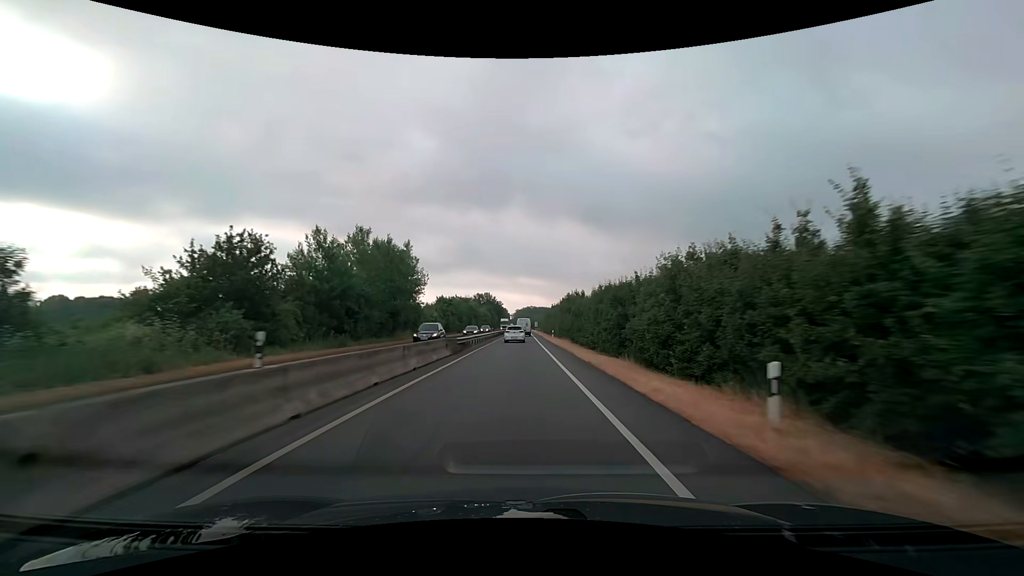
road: trunk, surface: asphalt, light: Day
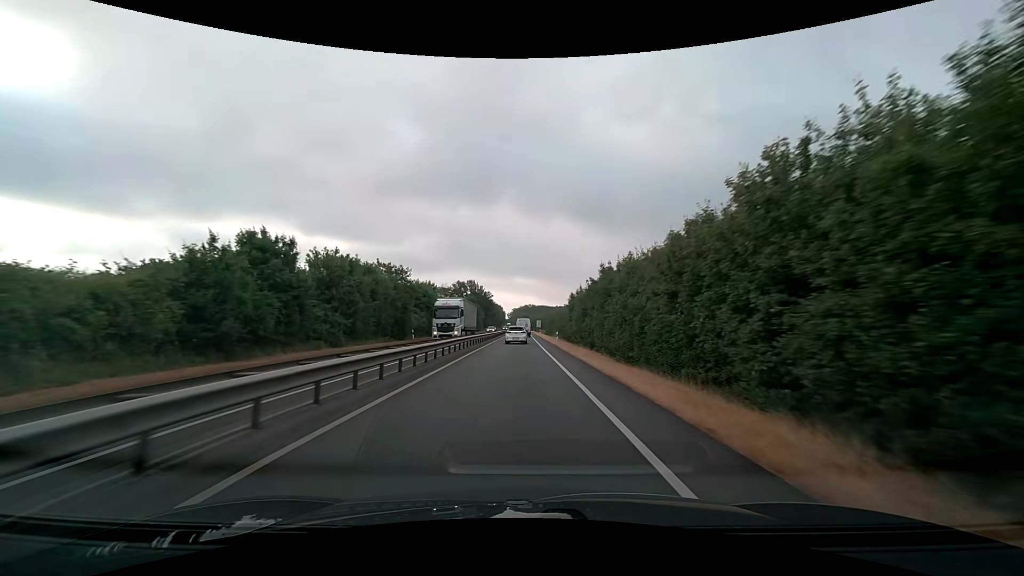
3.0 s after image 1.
(0.0, +58.8) m; 0°
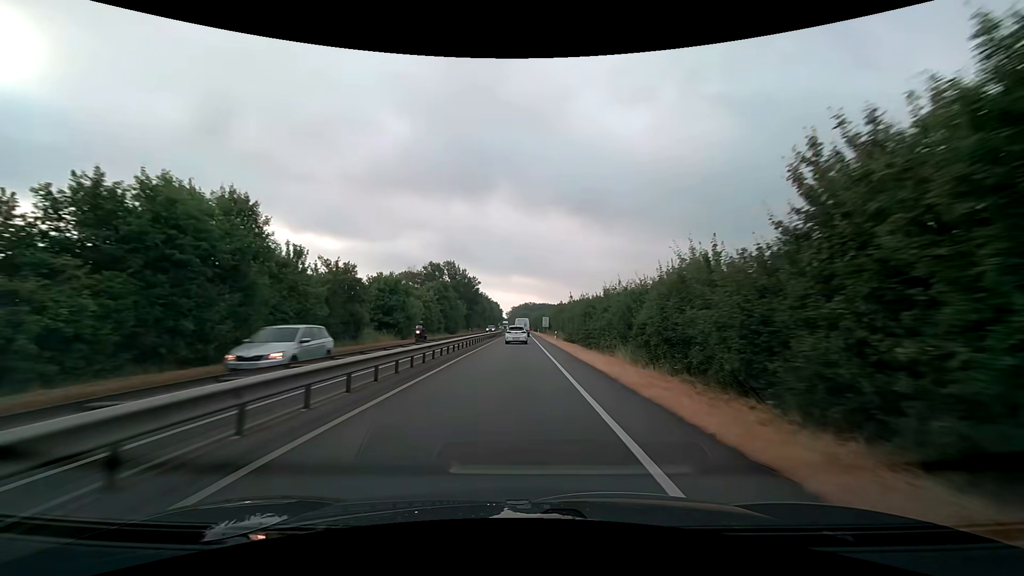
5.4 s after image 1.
(-0.2, +46.5) m; 0°
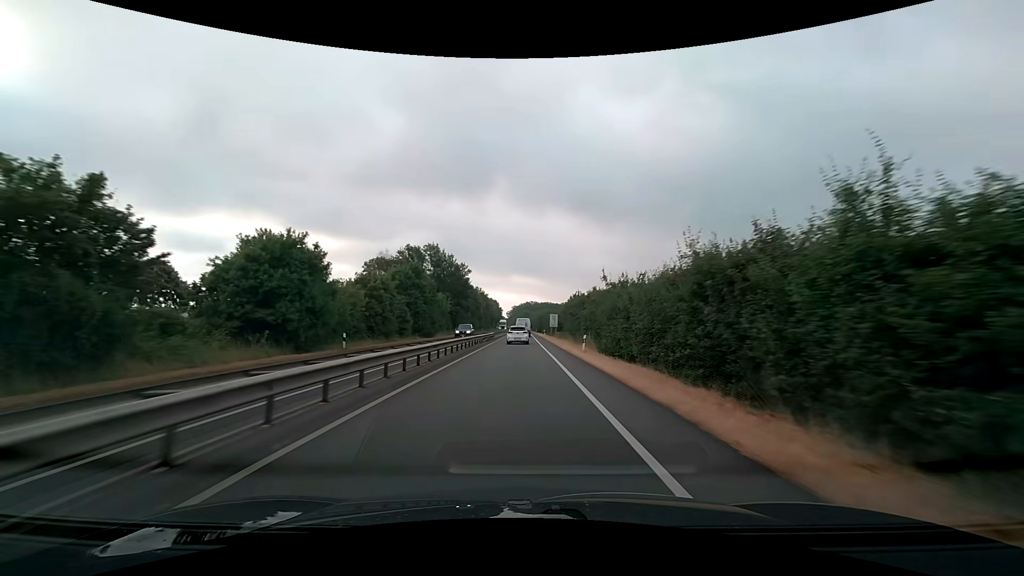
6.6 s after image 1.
(-0.1, +23.6) m; 0°
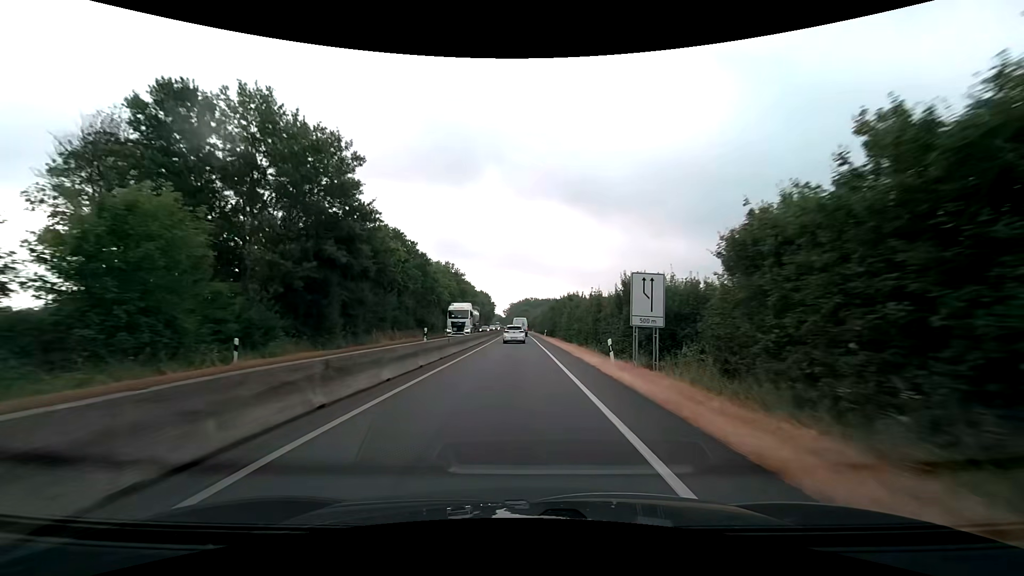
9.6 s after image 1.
(0.0, +60.1) m; 0°
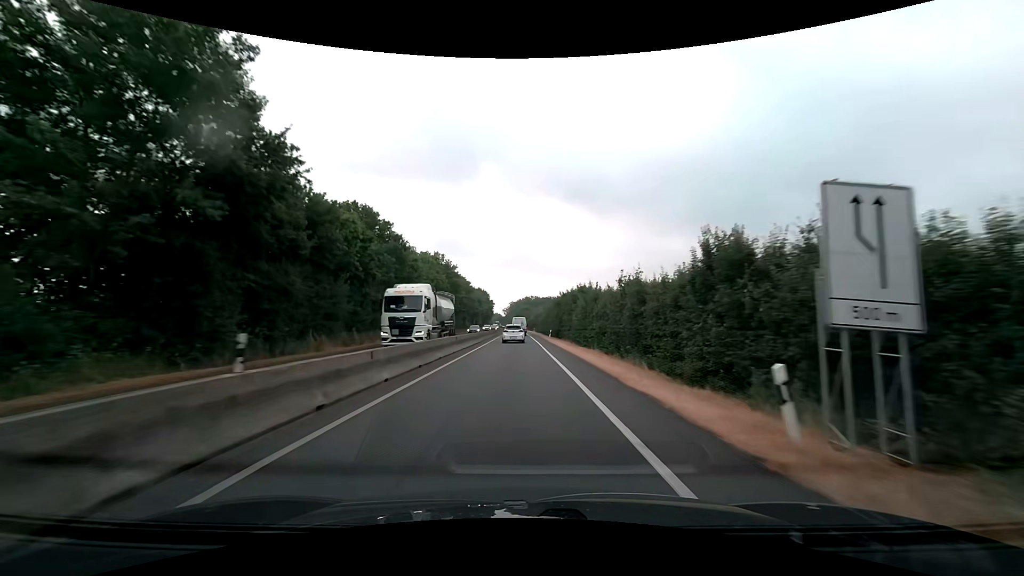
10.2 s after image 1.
(0.0, +12.1) m; 0°
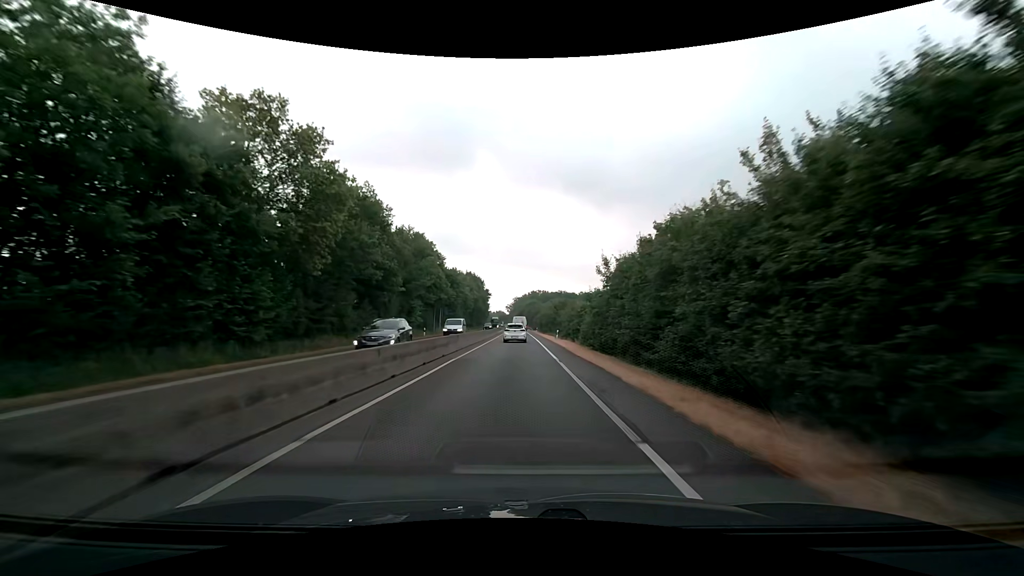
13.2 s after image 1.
(-0.3, +59.9) m; -1°
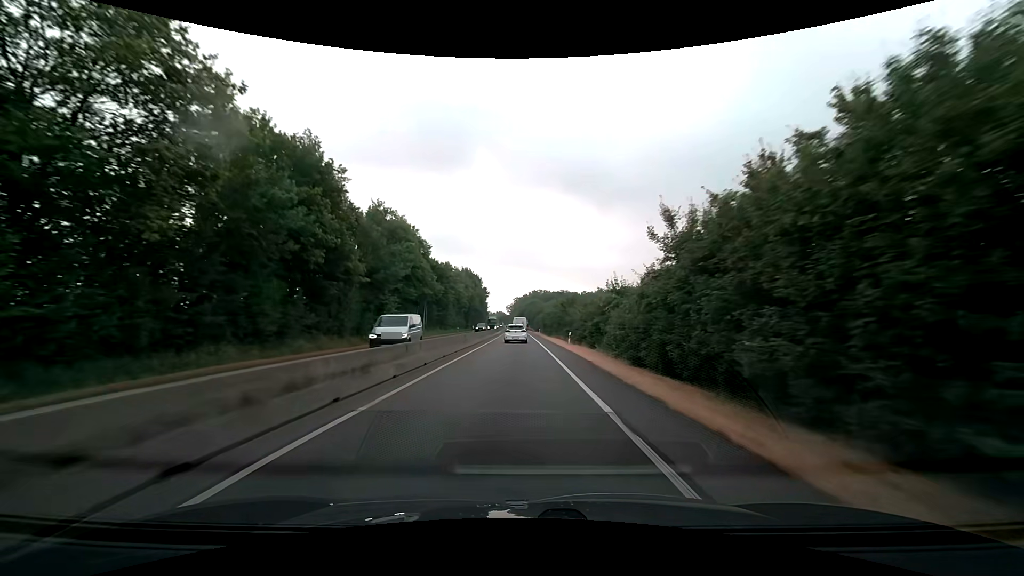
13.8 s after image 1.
(0.0, +11.9) m; 0°
(0, +10) (0, +20) (0, +30) (0, +40) (0, +50) (0, +60) (0, +70) (0, +80) (-1, +90) (-1, +100) m
